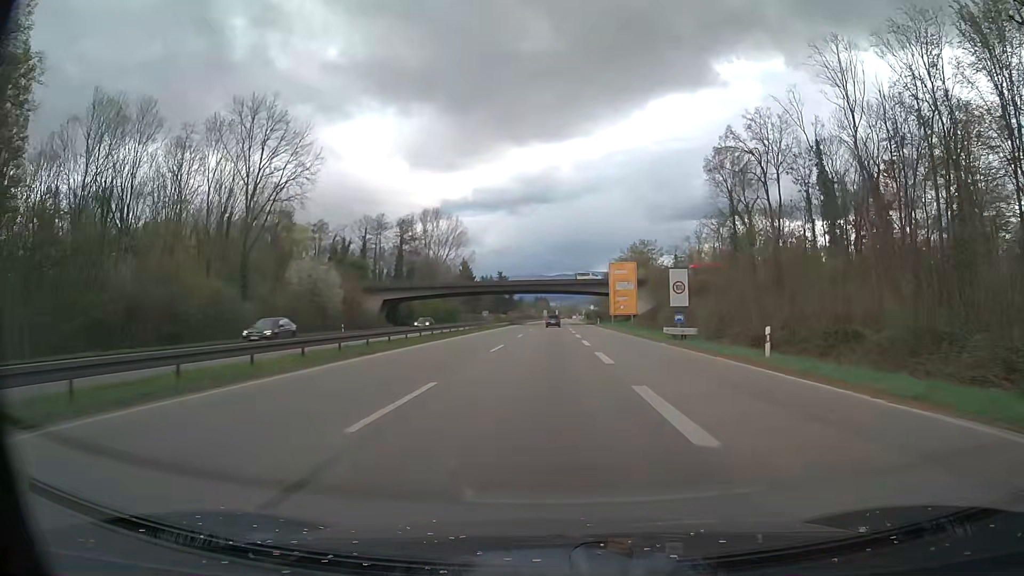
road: trunk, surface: asphalt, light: Day
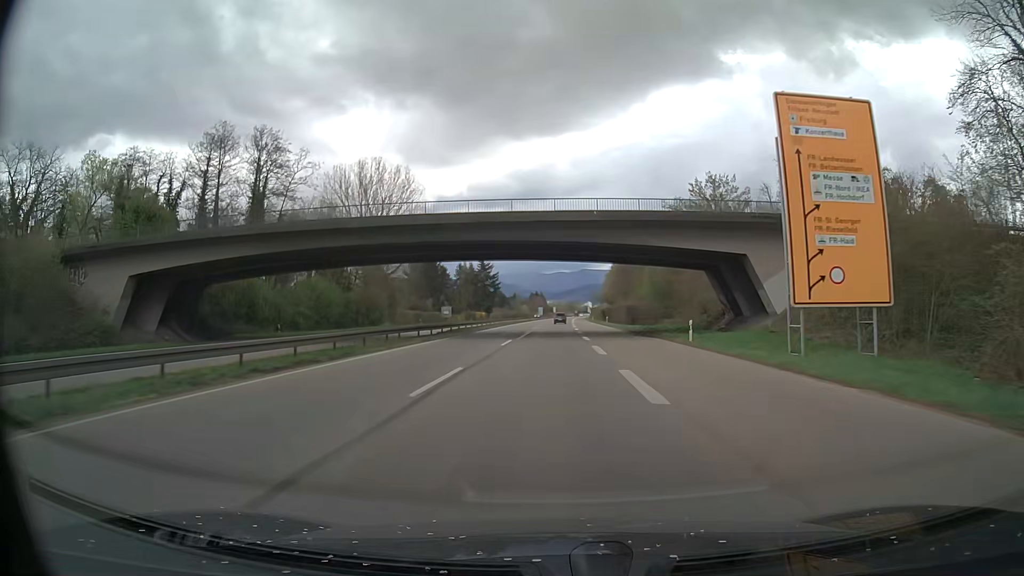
(+0.1, +68.8) m; 0°
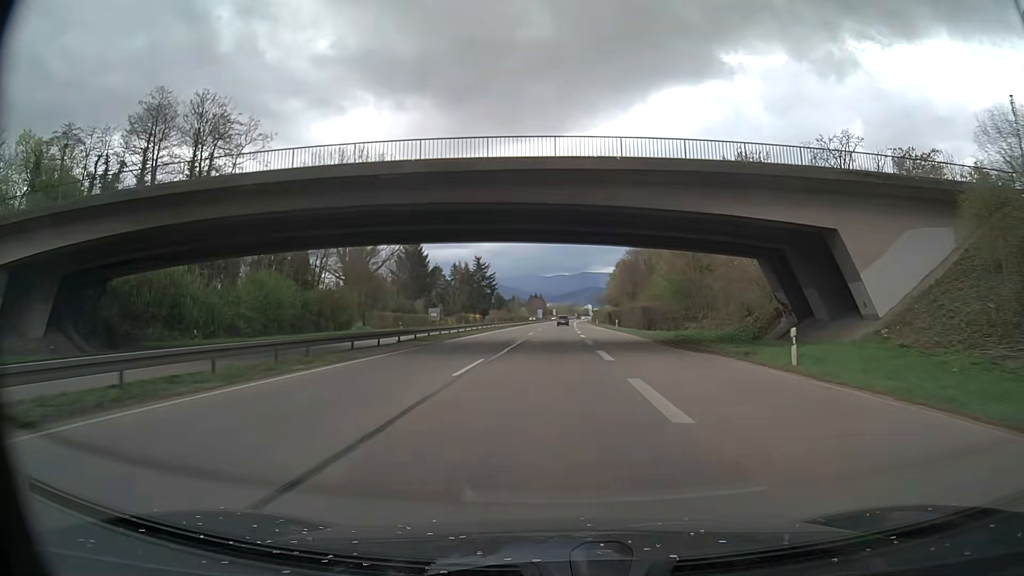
(0.0, +13.7) m; 0°
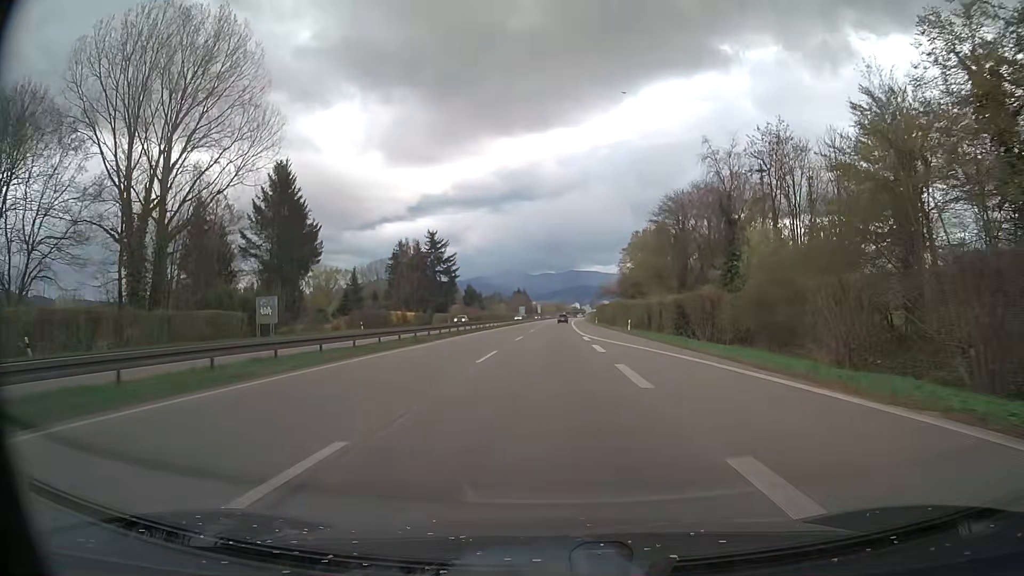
(+0.7, +68.1) m; +1°
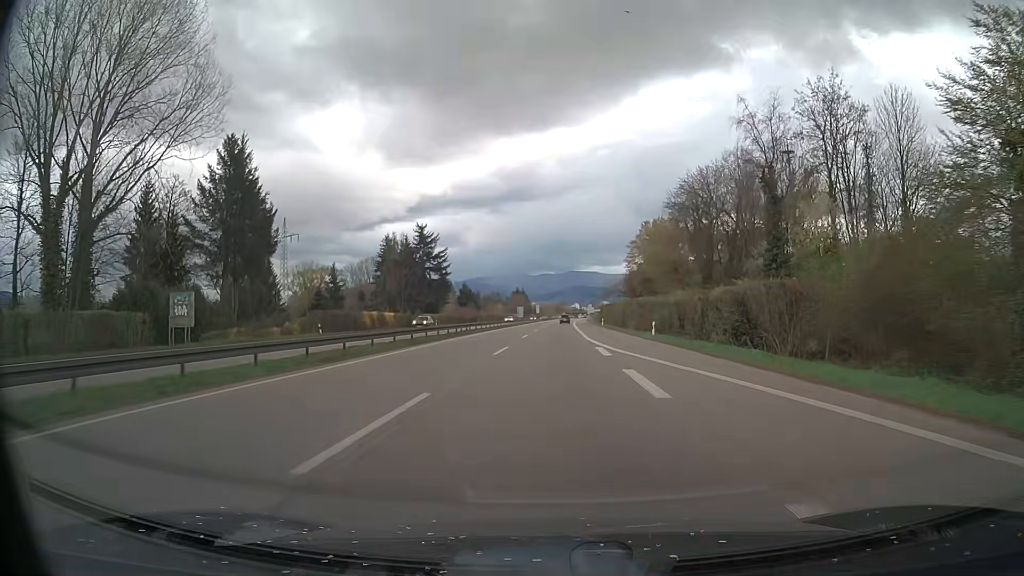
(0.0, +13.6) m; 0°
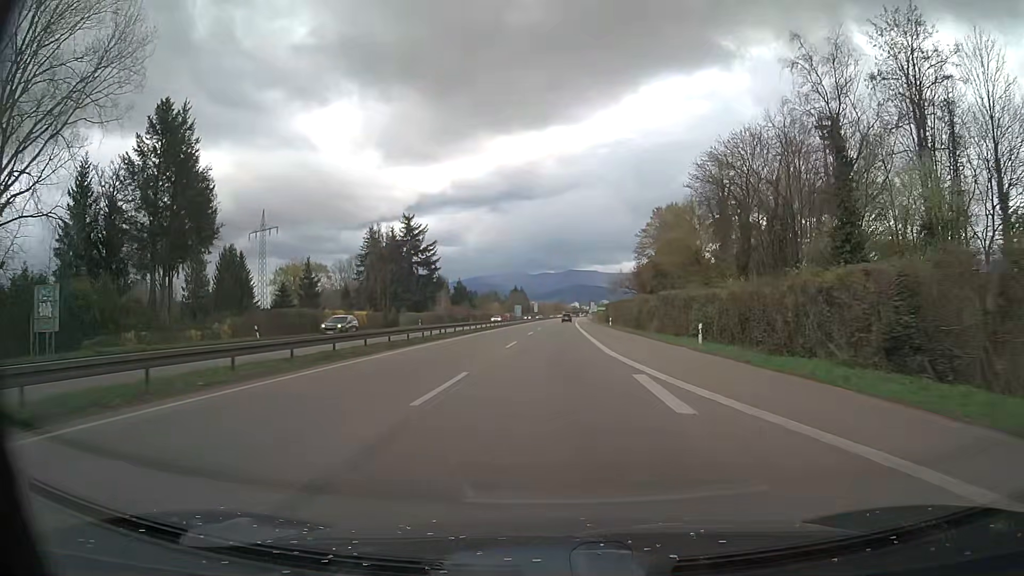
(0.0, +13.6) m; 0°
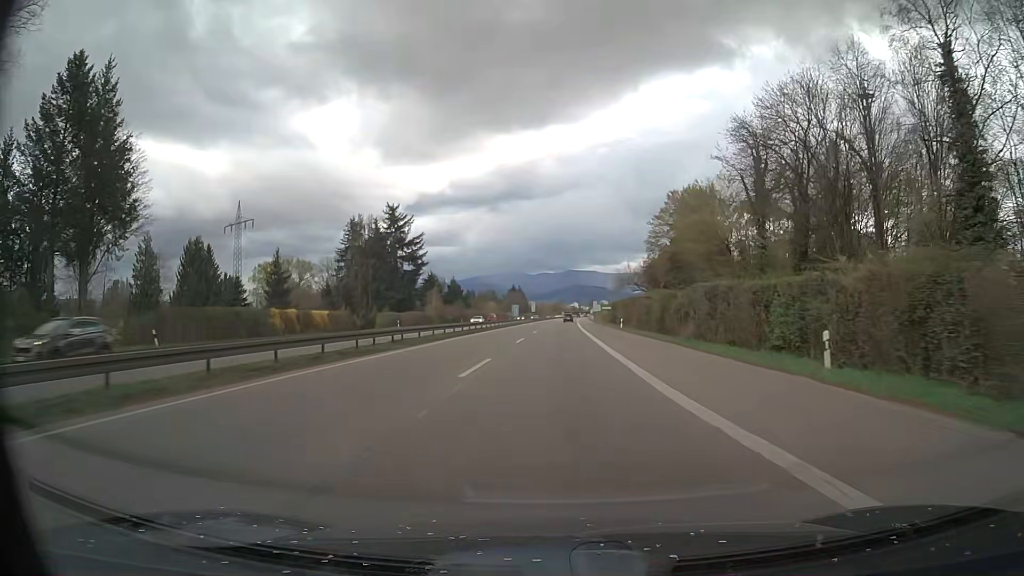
(0.0, +13.6) m; 0°
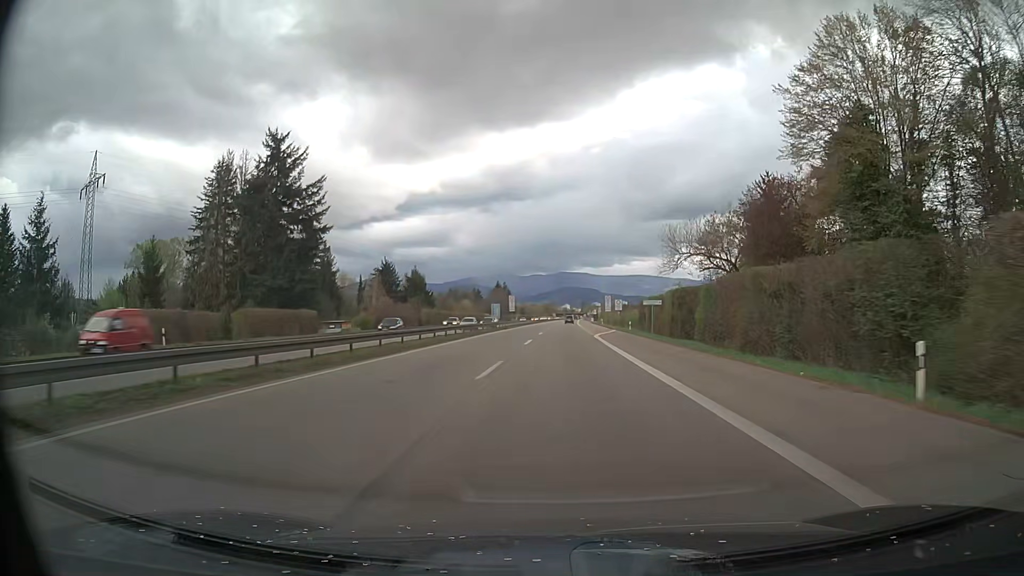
(+0.1, +54.3) m; 0°
(0, +10) (0, +20) (0, +30) (0, +40) (+1, +50) (+1, +60) (+1, +70) (+1, +80) (+2, +90) (+2, +100) m
